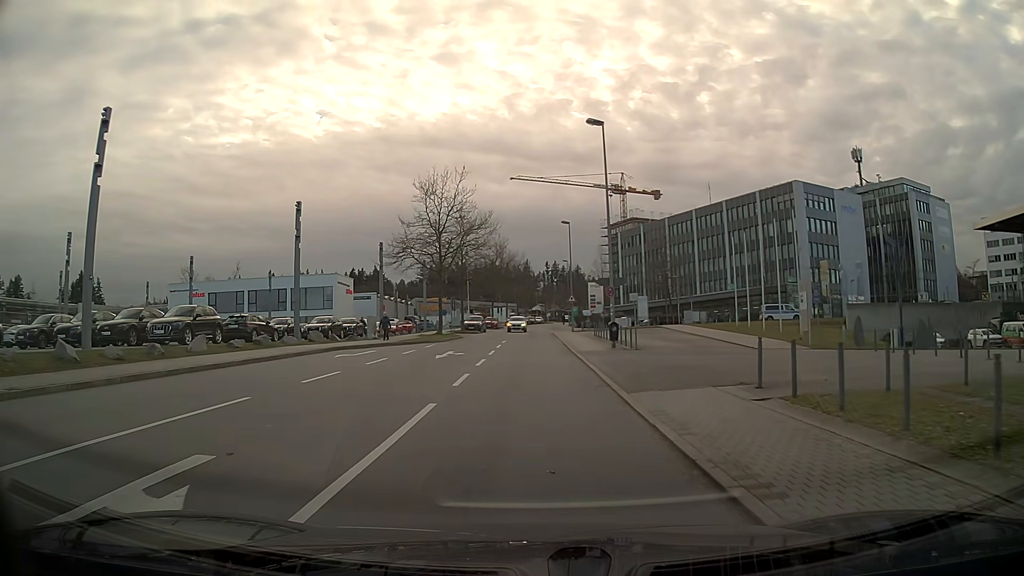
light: Day
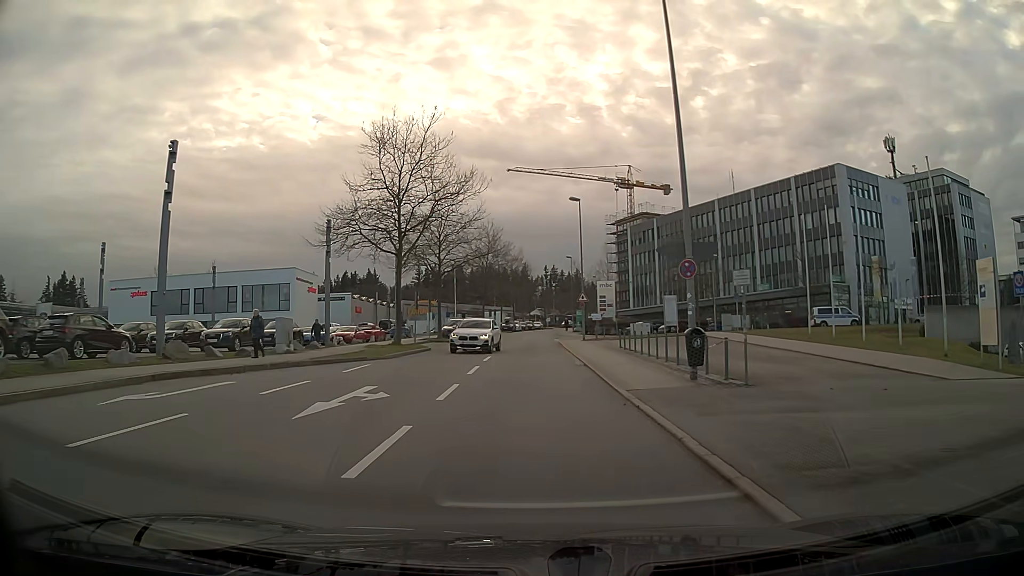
(0.0, +14.5) m; +1°
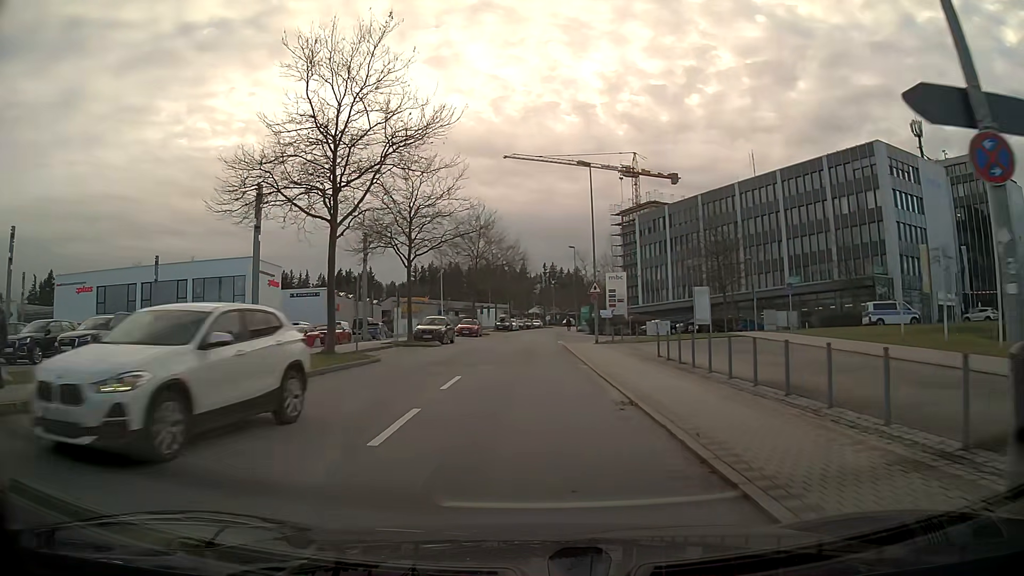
(0.0, +10.7) m; 0°
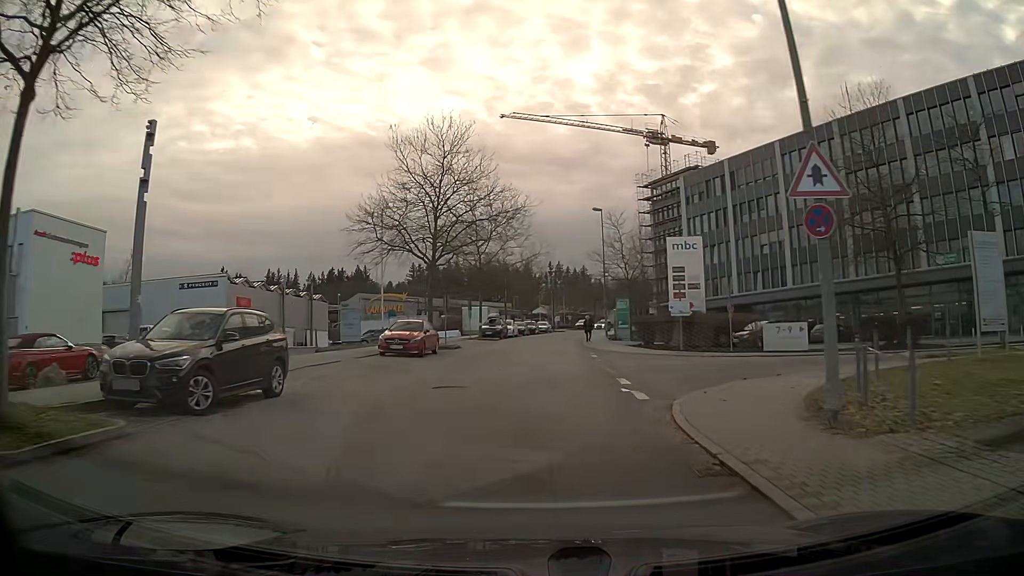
(-0.1, +29.3) m; -1°
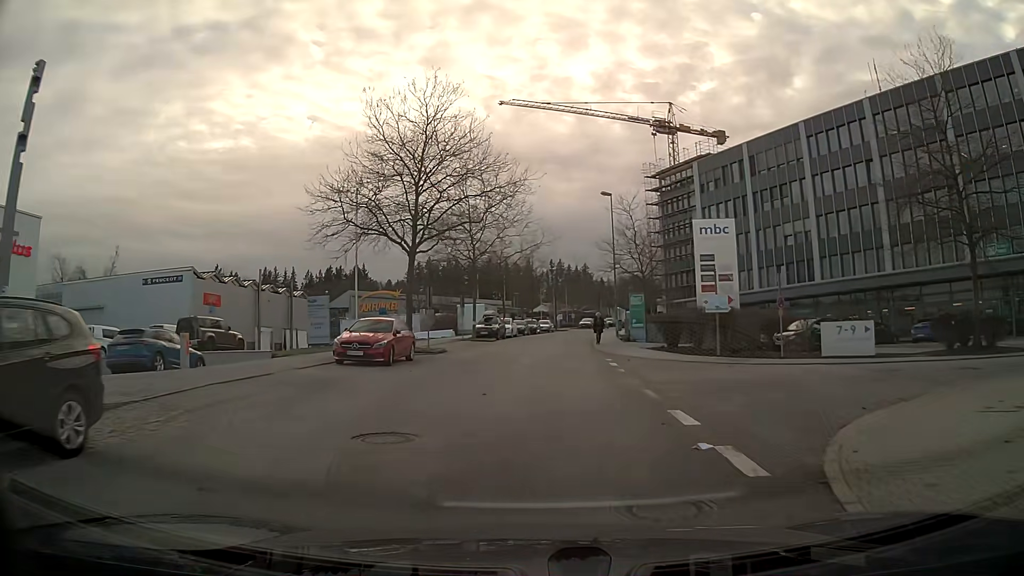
(0.0, +6.2) m; 0°
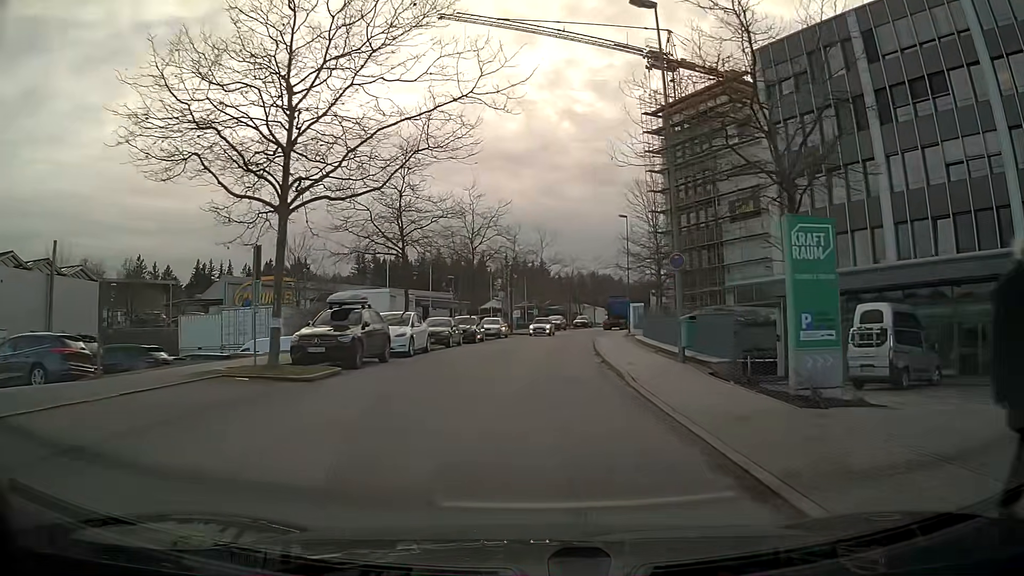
(+1.0, +30.3) m; +4°
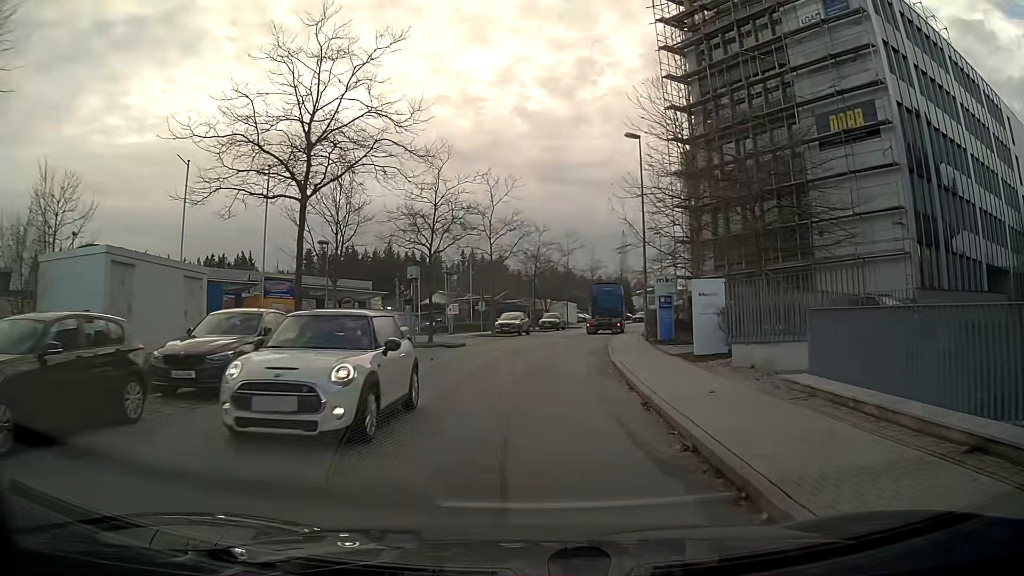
(+0.9, +26.3) m; +3°
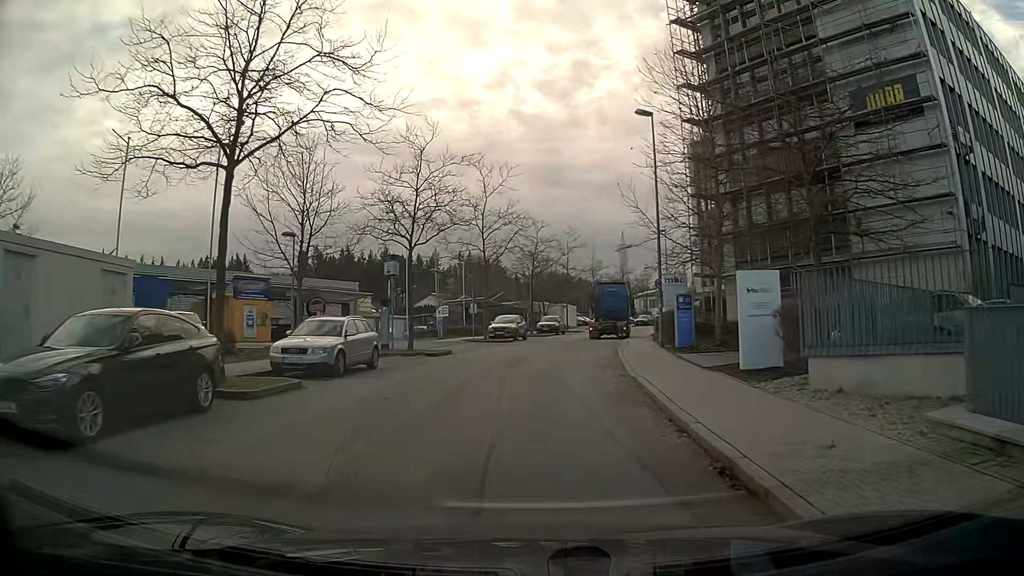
(0.0, +4.4) m; 0°
